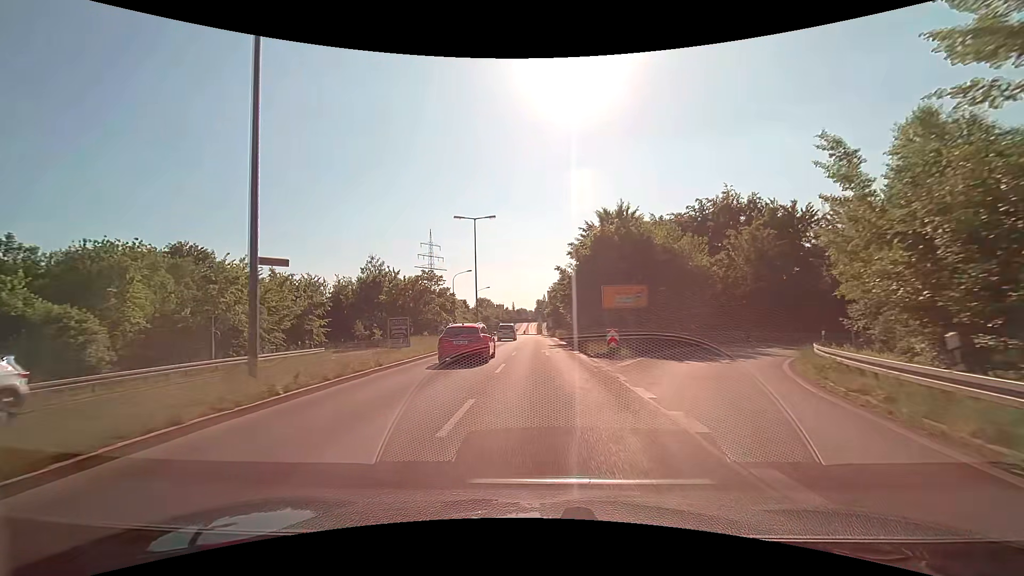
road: primary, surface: asphalt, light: Day
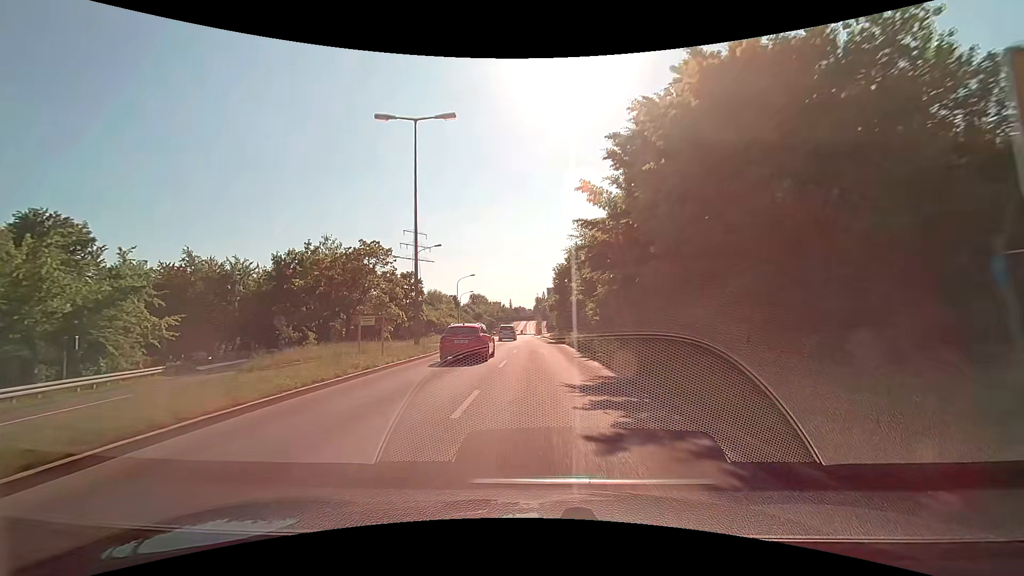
(+0.2, +24.5) m; +1°
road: tertiary
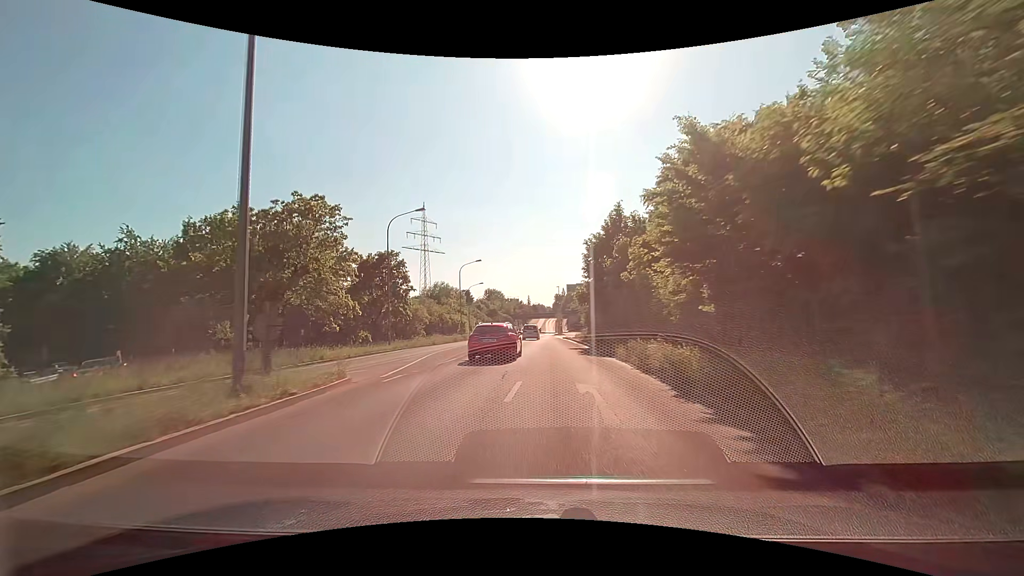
(-0.4, +16.6) m; -2°
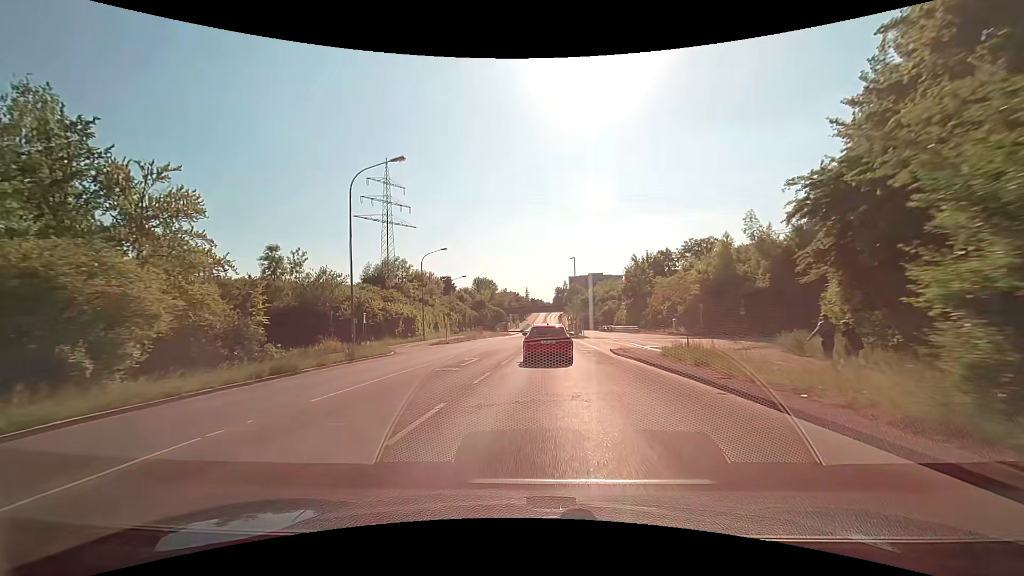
(-0.5, +41.7) m; 0°
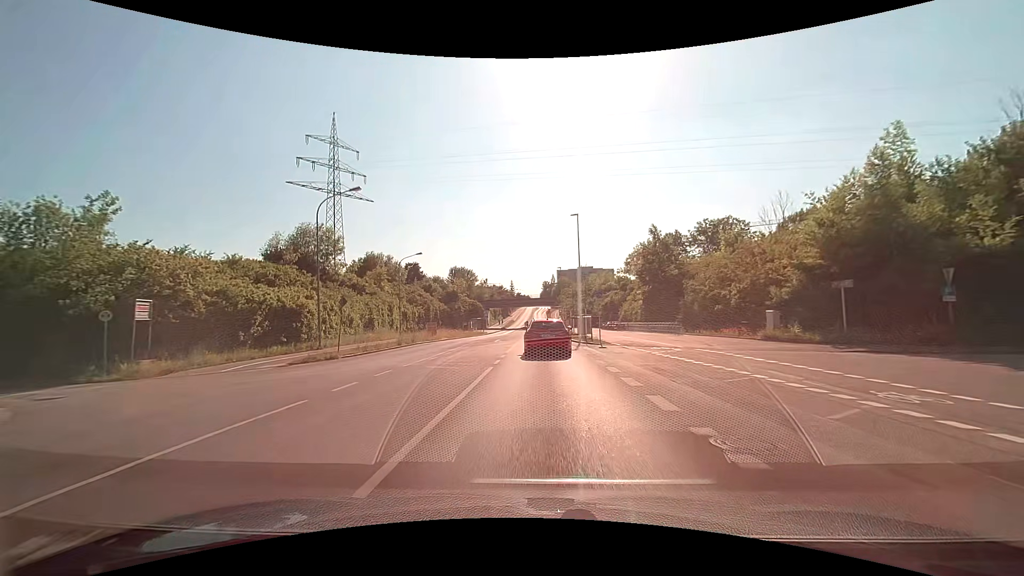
(+0.4, +24.6) m; +2°
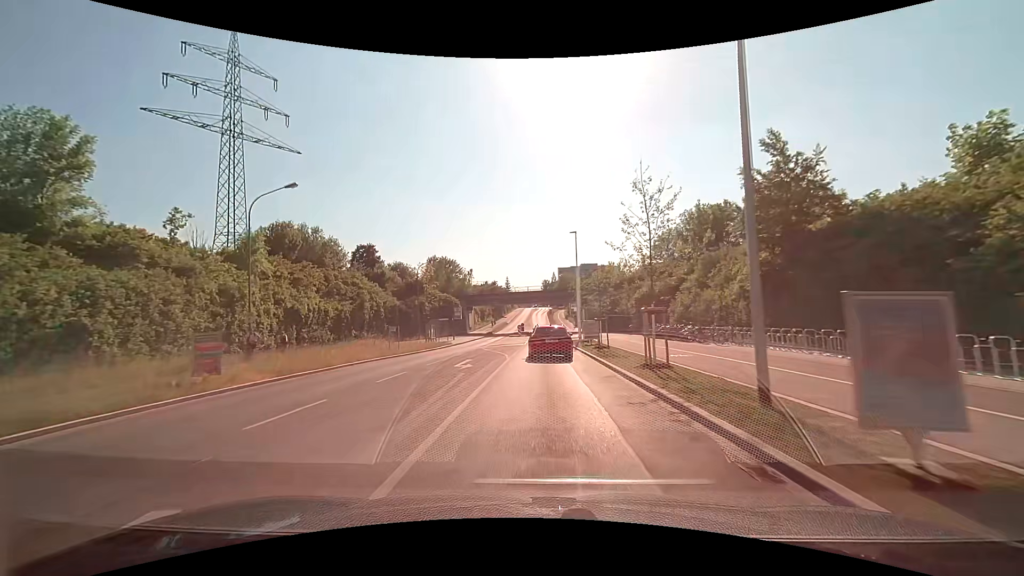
(0.0, +33.4) m; 0°
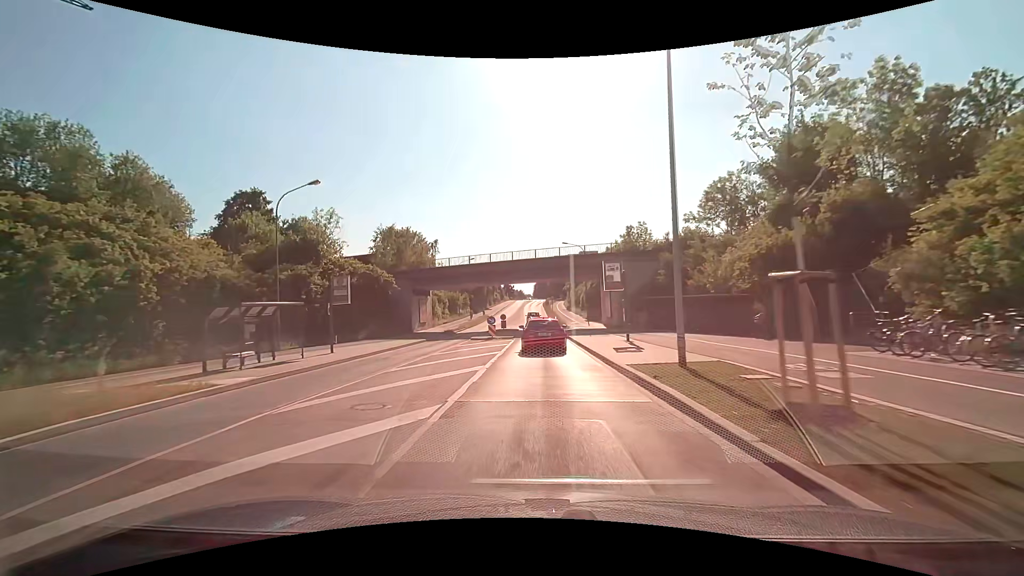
(+0.4, +35.3) m; +1°
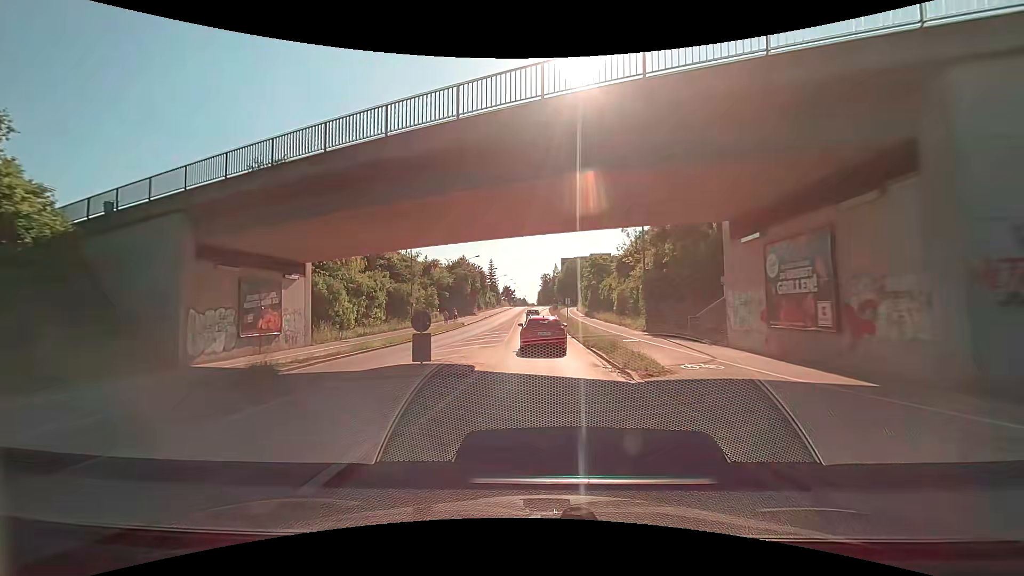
(-0.1, +35.8) m; -1°
(0, +10) (0, +20) (0, +30) (0, +40) (0, +50) (0, +60) (-1, +70) (-1, +80) (-1, +90) (-1, +100) m
